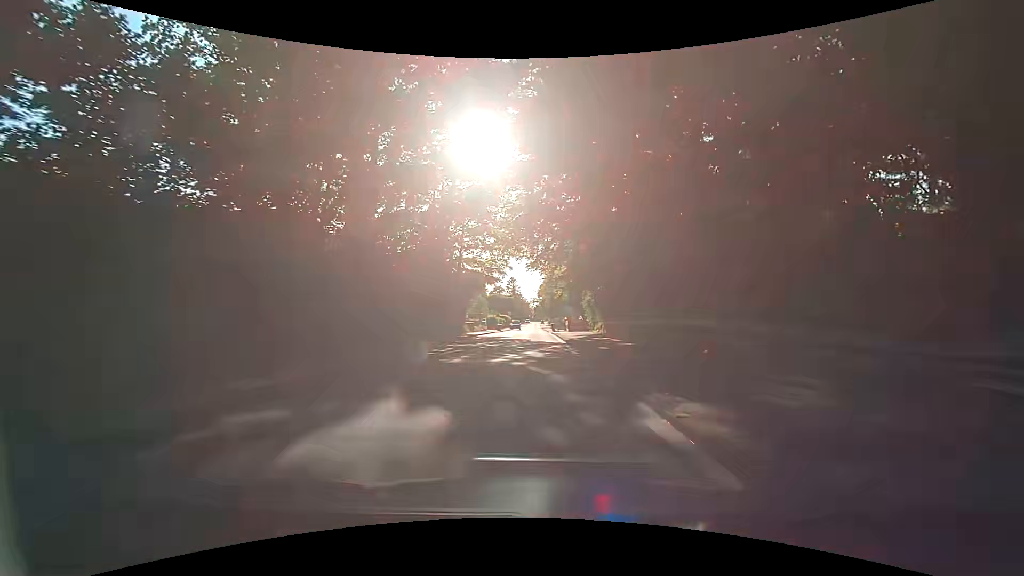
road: secondary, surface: asphalt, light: Day
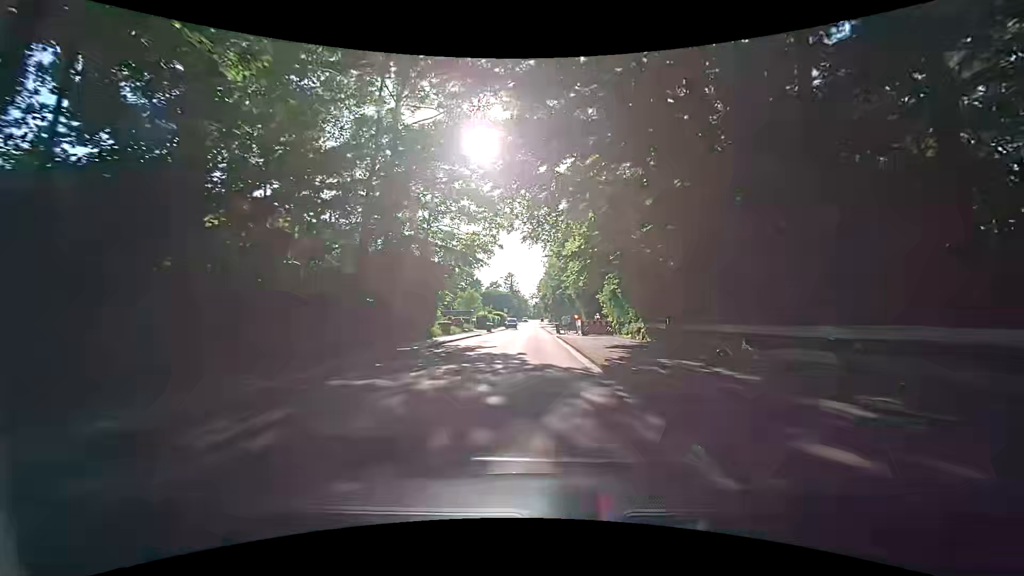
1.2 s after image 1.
(0.0, +14.3) m; 0°
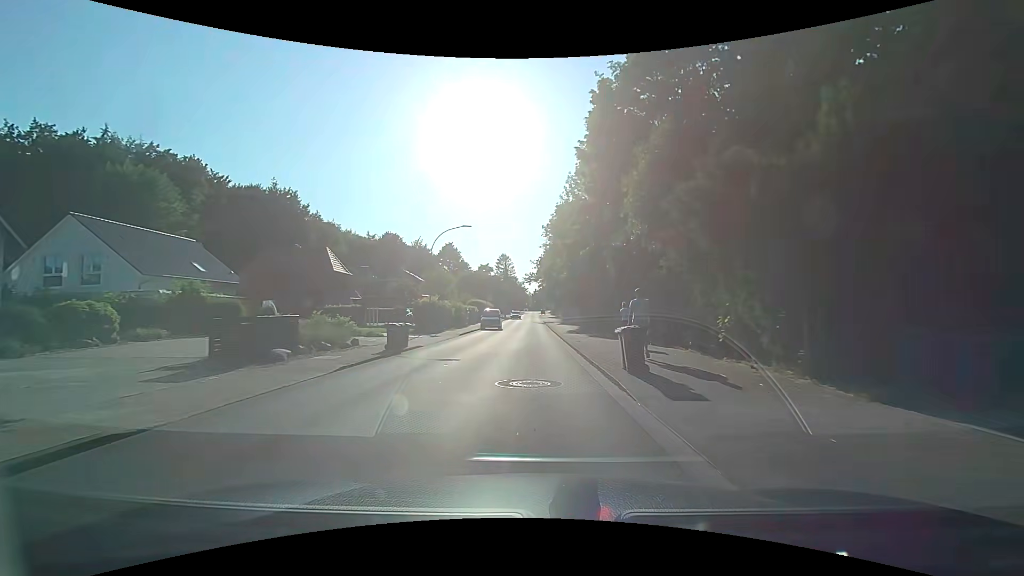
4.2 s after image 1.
(+0.5, +37.3) m; 0°
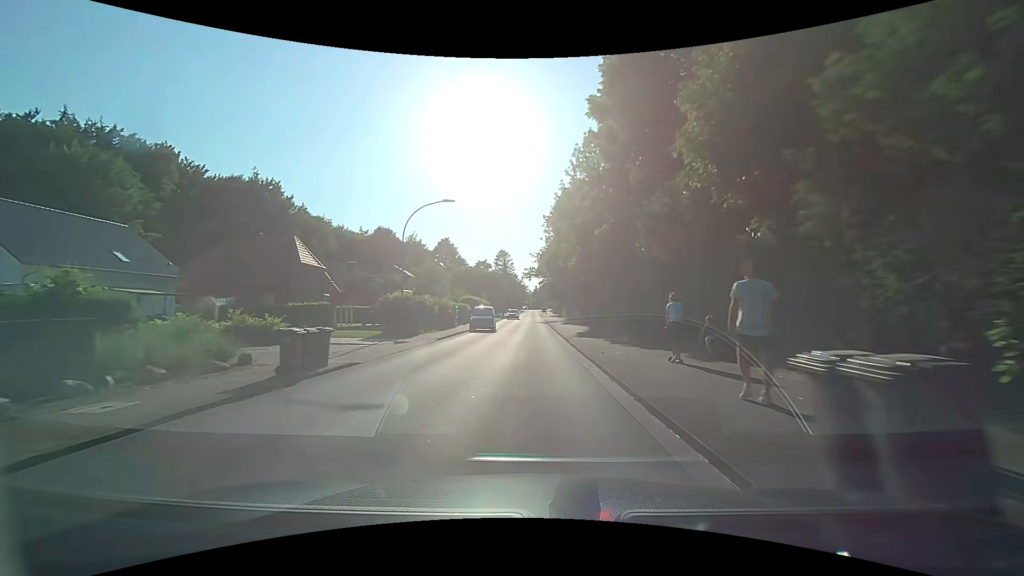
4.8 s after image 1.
(+0.1, +7.7) m; +1°
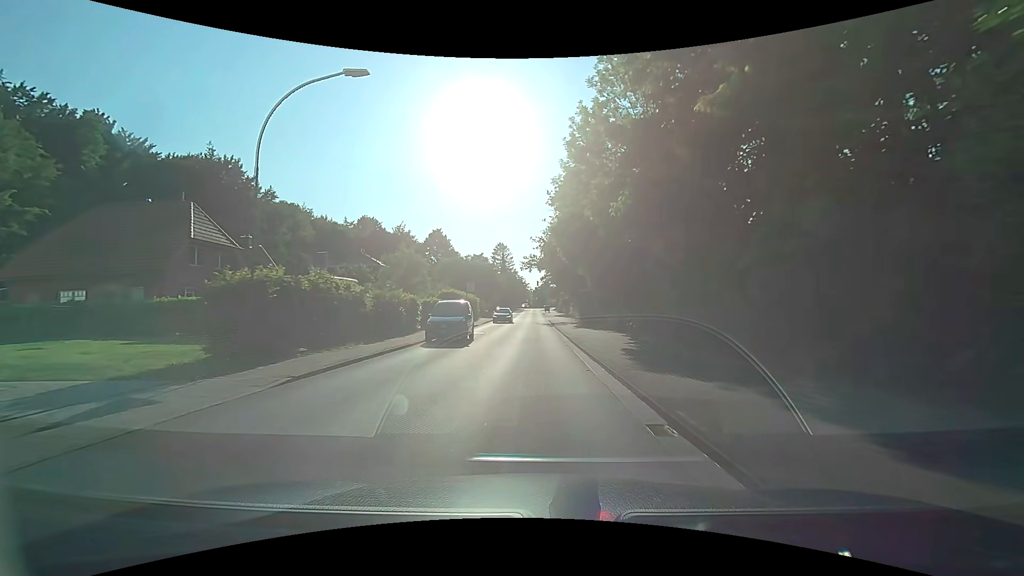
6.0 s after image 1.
(-0.2, +15.2) m; -1°
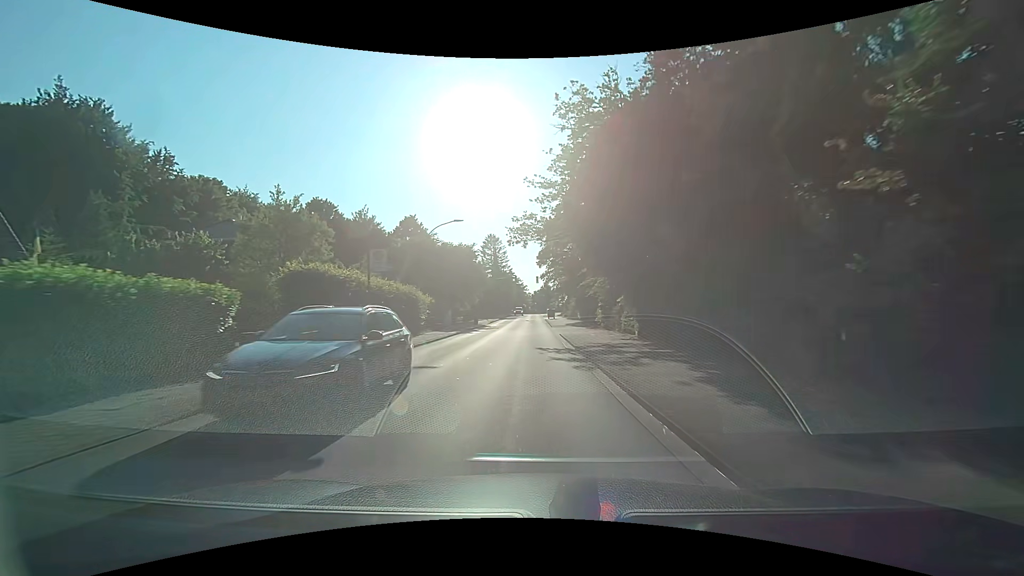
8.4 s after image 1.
(+0.1, +29.1) m; 0°
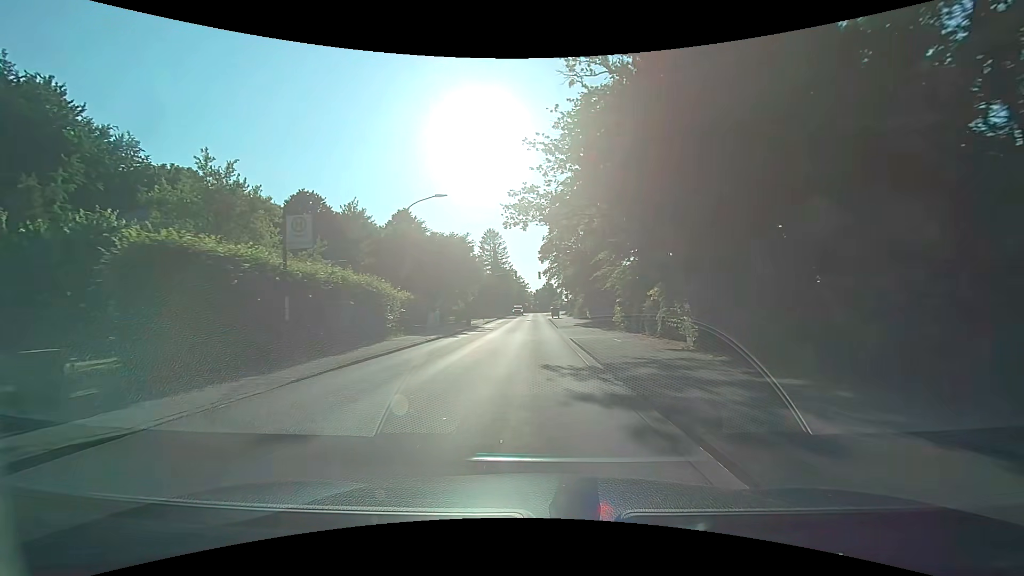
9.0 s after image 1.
(0.0, +7.2) m; 0°
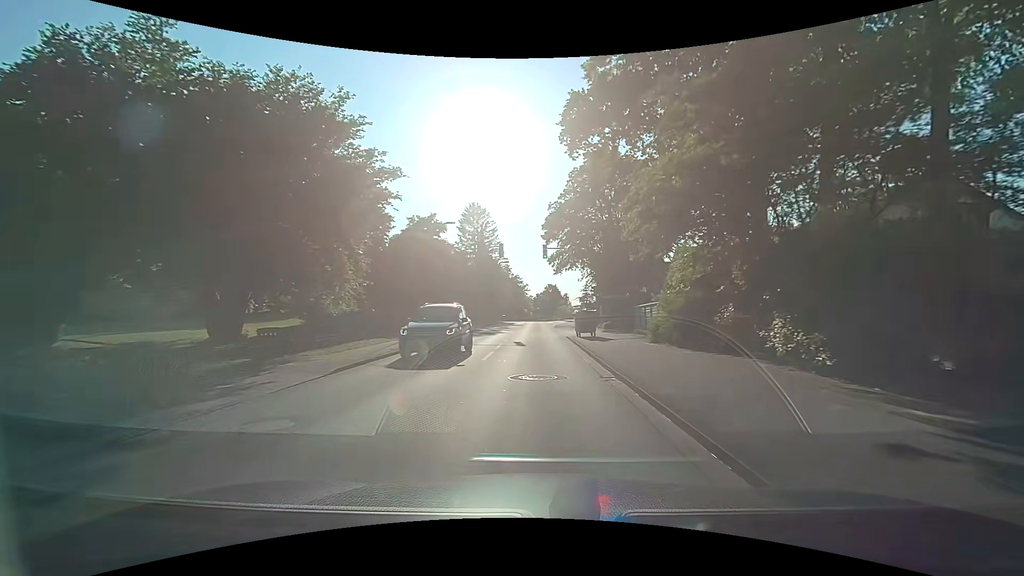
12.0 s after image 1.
(0.0, +35.5) m; 0°
(0, +10) (0, +20) (0, +30) (0, +40) (0, +50) (+1, +60) (+1, +70) (+1, +80) (+1, +90) (+1, +100) m
